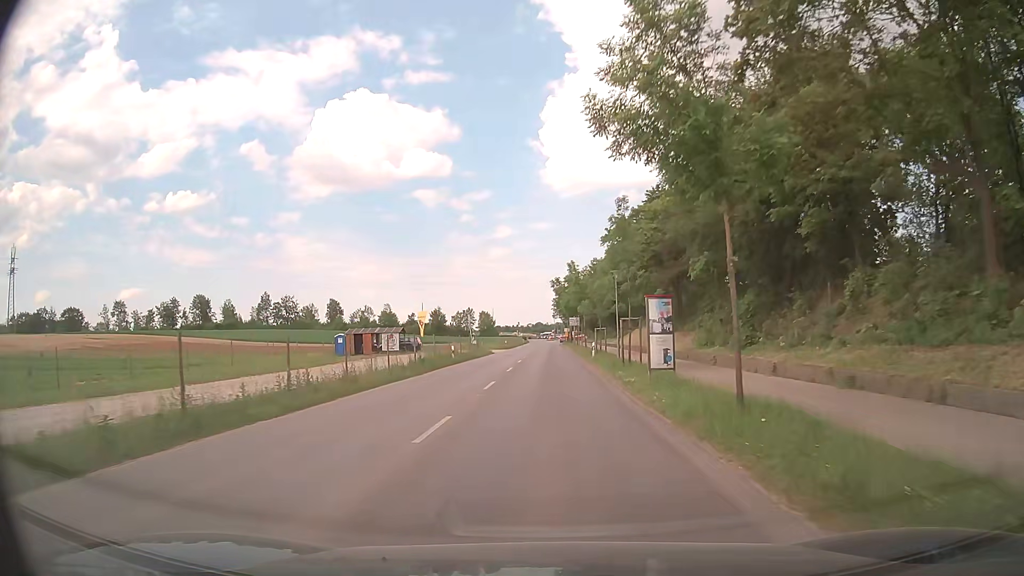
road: tertiary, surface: asphalt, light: Day
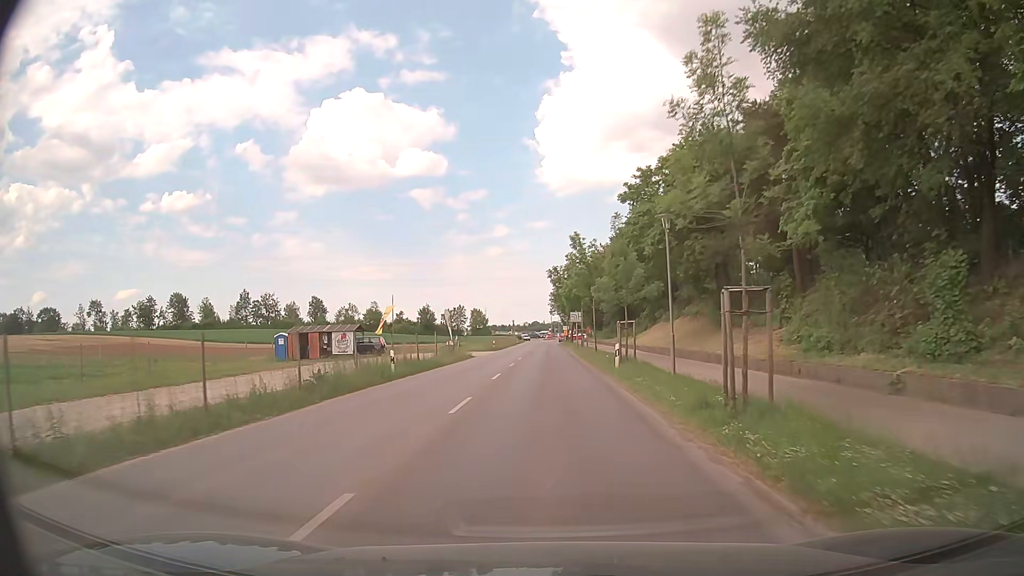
(+0.1, +14.7) m; 0°
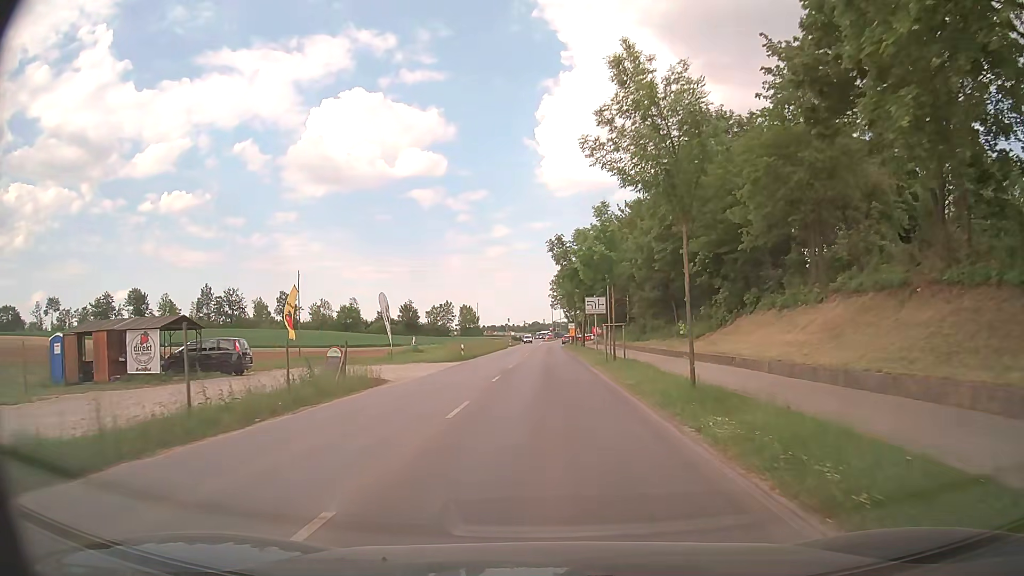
(+0.1, +27.3) m; -1°
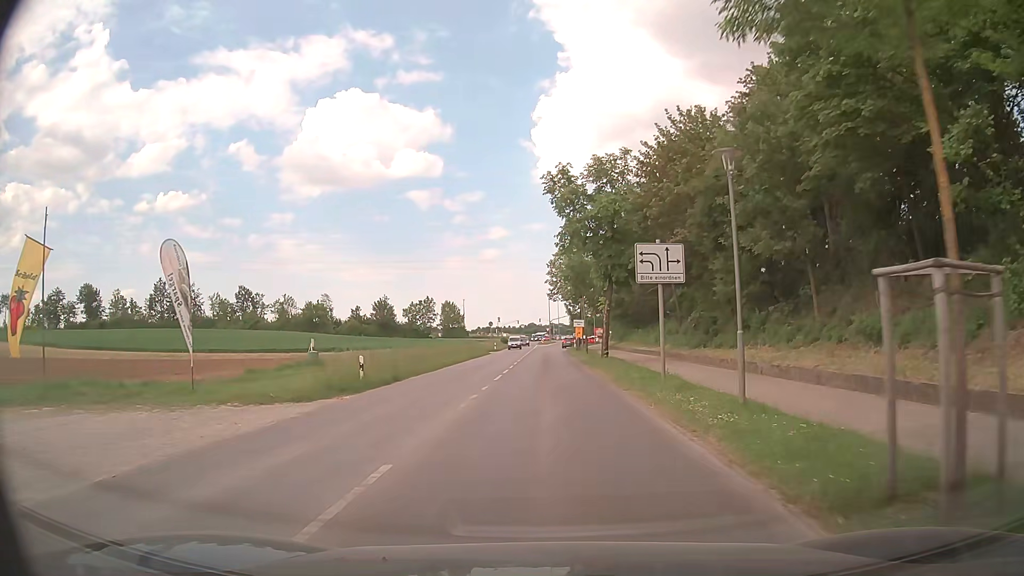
(+0.3, +24.9) m; 0°
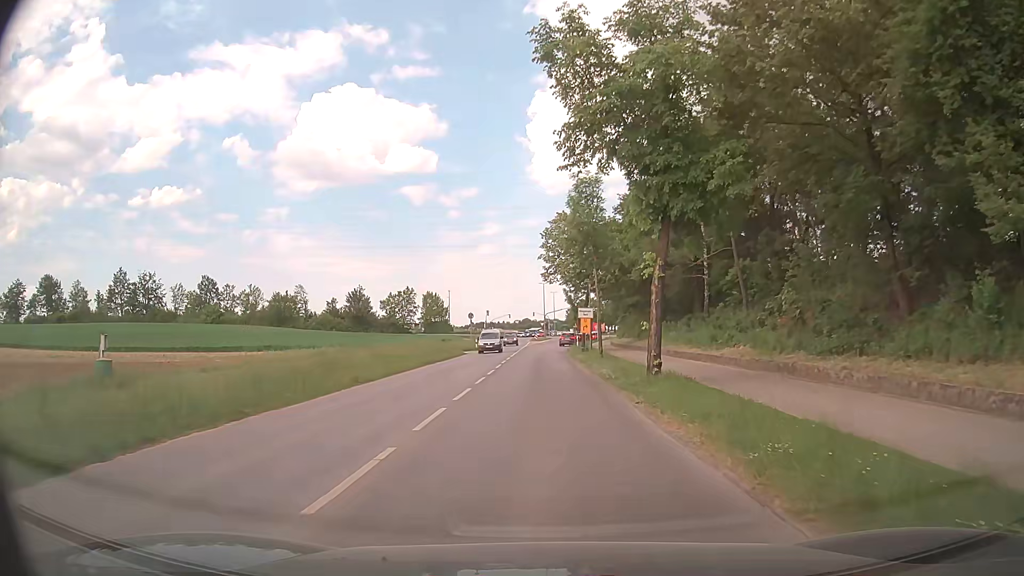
(+0.2, +17.0) m; 0°
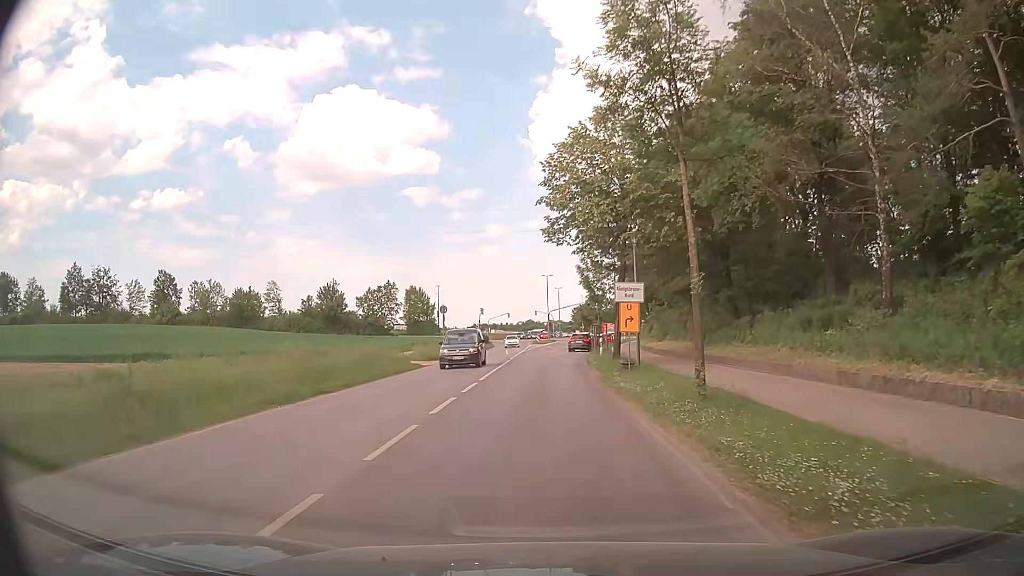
(+0.1, +20.3) m; 0°
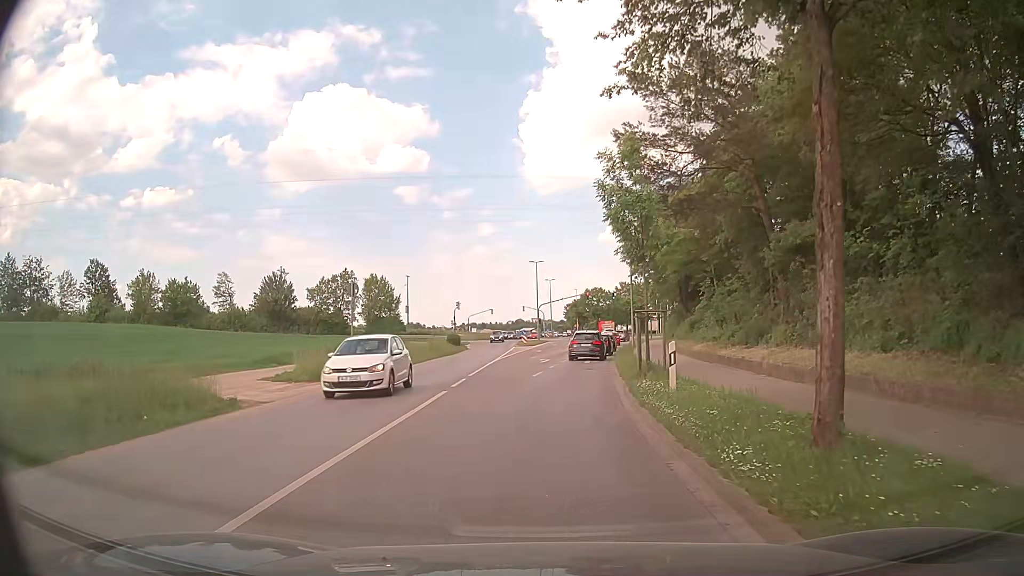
(+0.1, +20.7) m; +1°
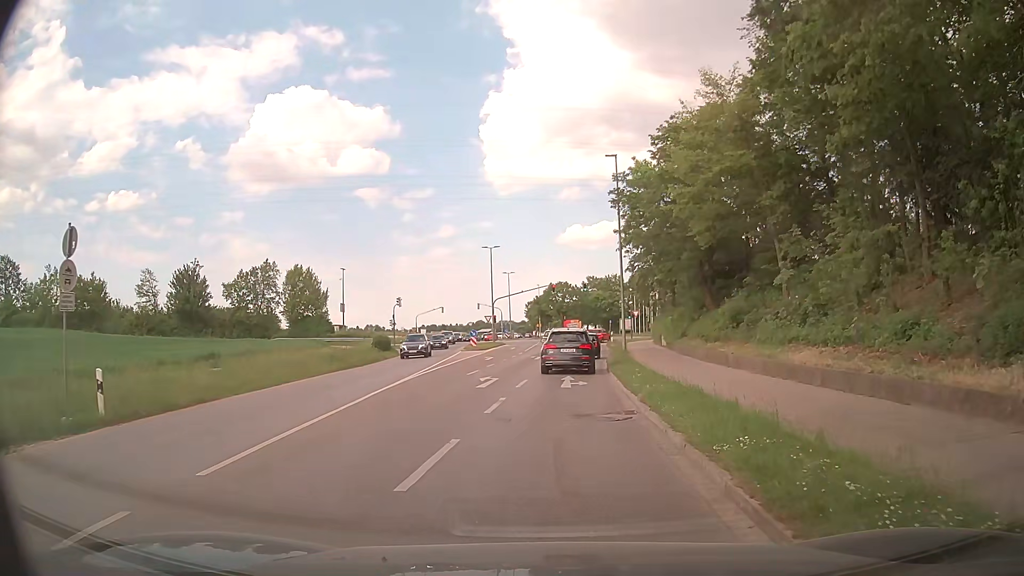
(+0.3, +16.2) m; +3°
(0, +10) (+1, +20) (+1, +30) (+2, +40) (+3, +50) (+3, +60) (+4, +70) (+8, +79) (+16, +84) (+26, +85) m
